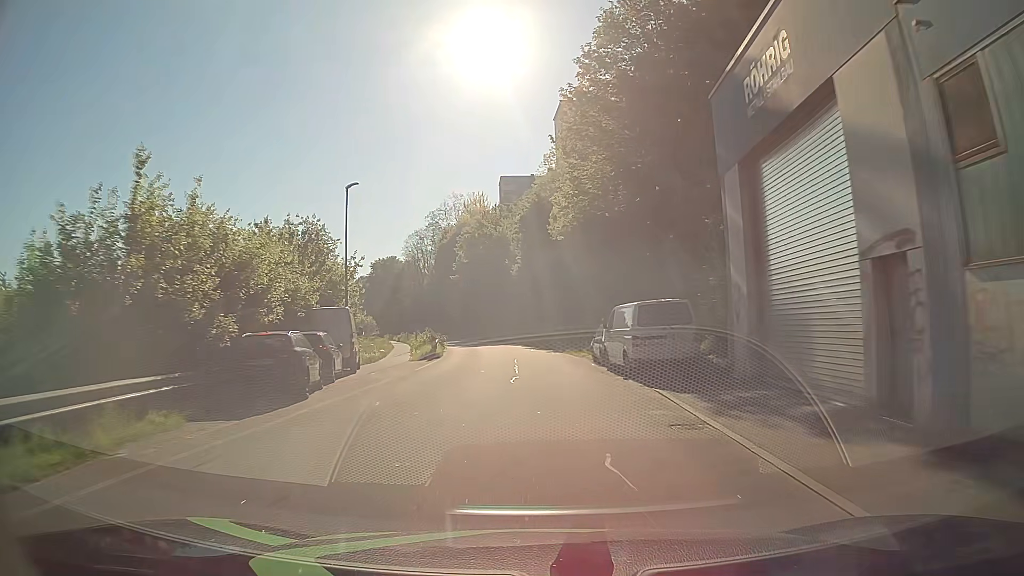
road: residential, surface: asphalt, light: Day
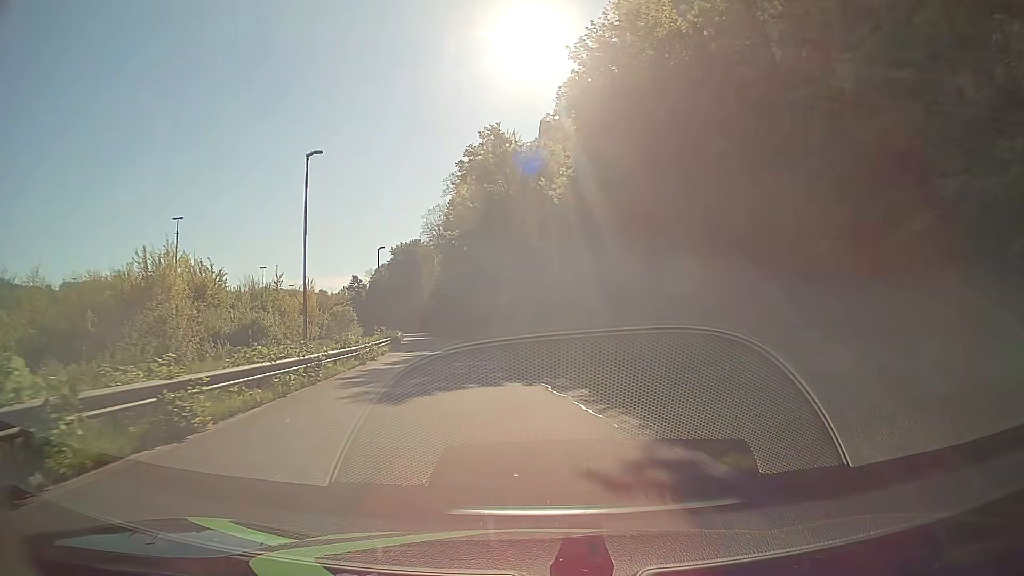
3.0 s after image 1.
(-1.1, +38.1) m; -4°
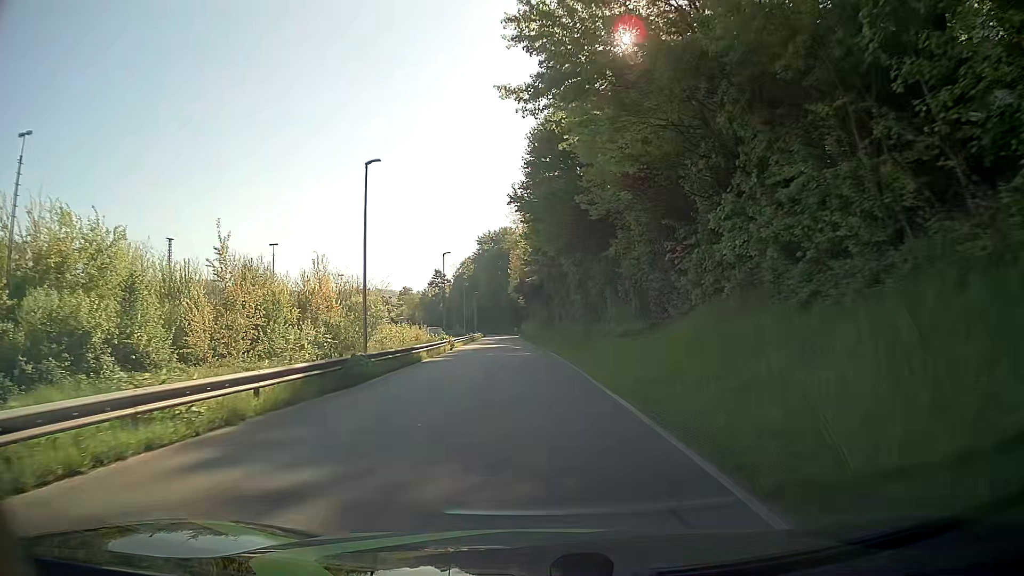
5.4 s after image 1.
(-2.4, +30.3) m; -8°
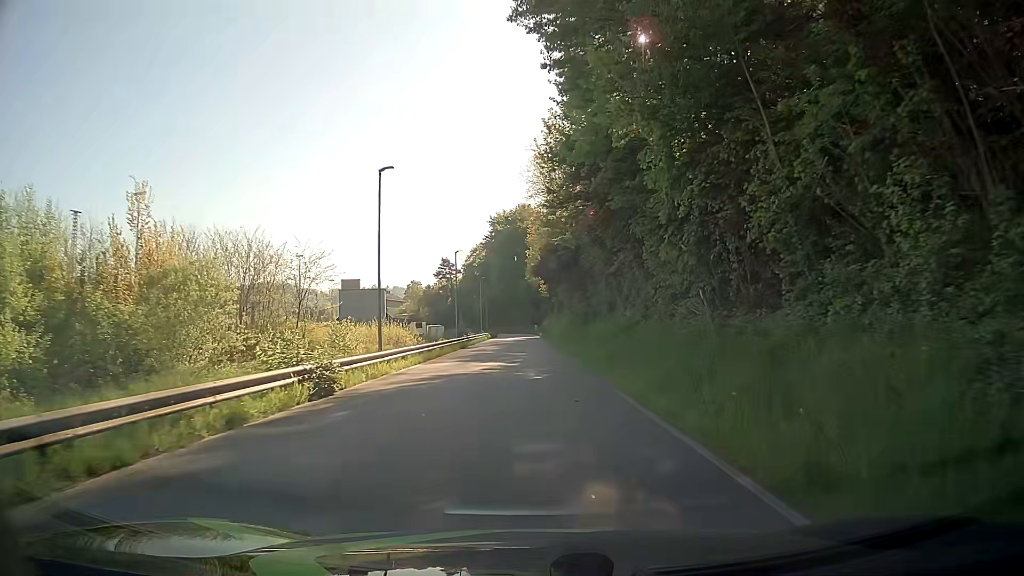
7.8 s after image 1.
(-0.8, +30.4) m; -2°
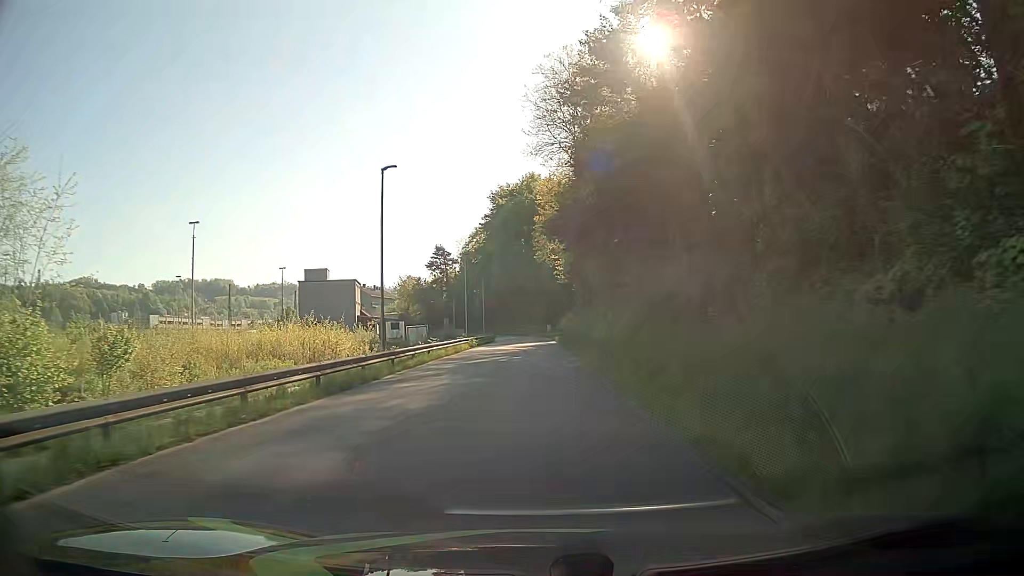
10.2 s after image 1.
(-0.1, +30.5) m; -1°
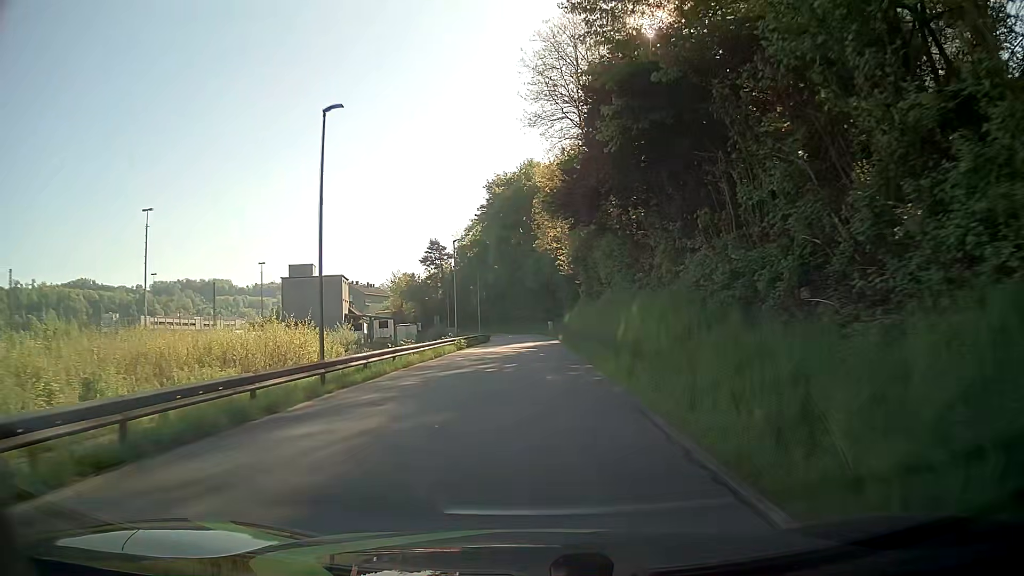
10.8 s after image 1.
(0.0, +7.7) m; 0°
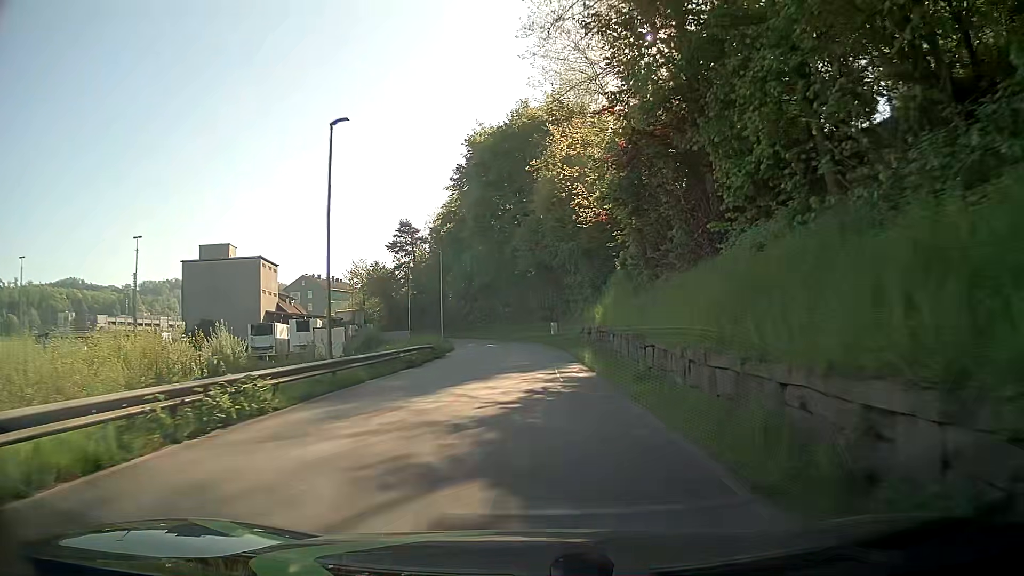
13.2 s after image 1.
(-0.1, +30.6) m; 0°
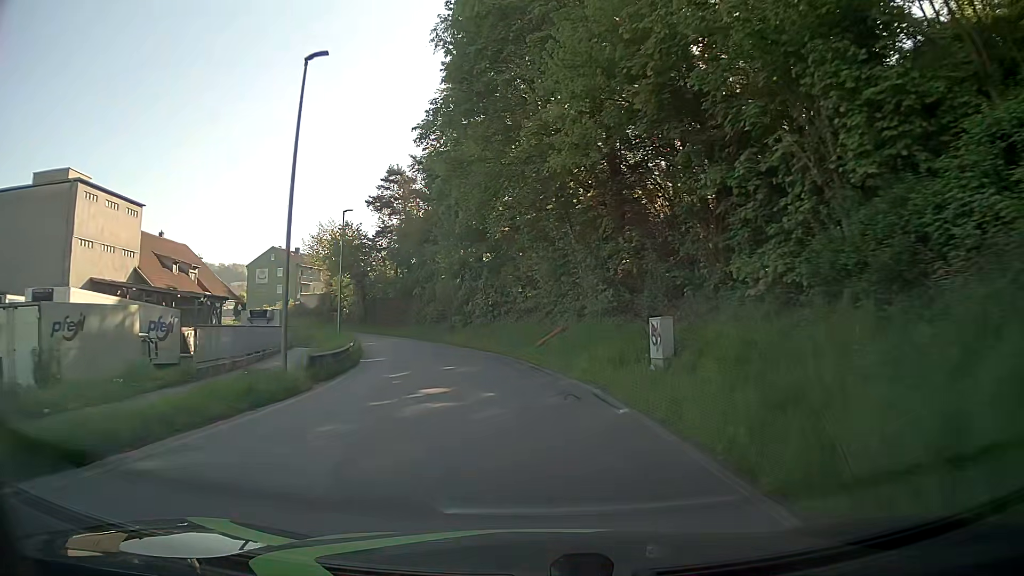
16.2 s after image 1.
(-0.7, +38.2) m; -4°
(0, +10) (-1, +20) (-3, +30) (-5, +39) (-9, +49) (-13, +58) (-18, +67) (-24, +75) (-31, +81) (-39, +88) m
